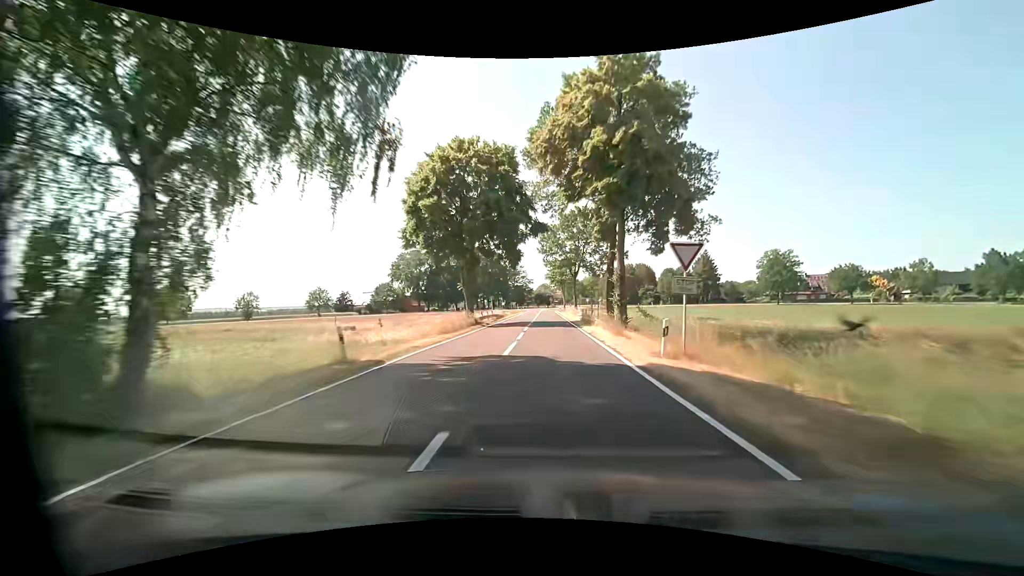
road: tertiary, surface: asphalt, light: Day
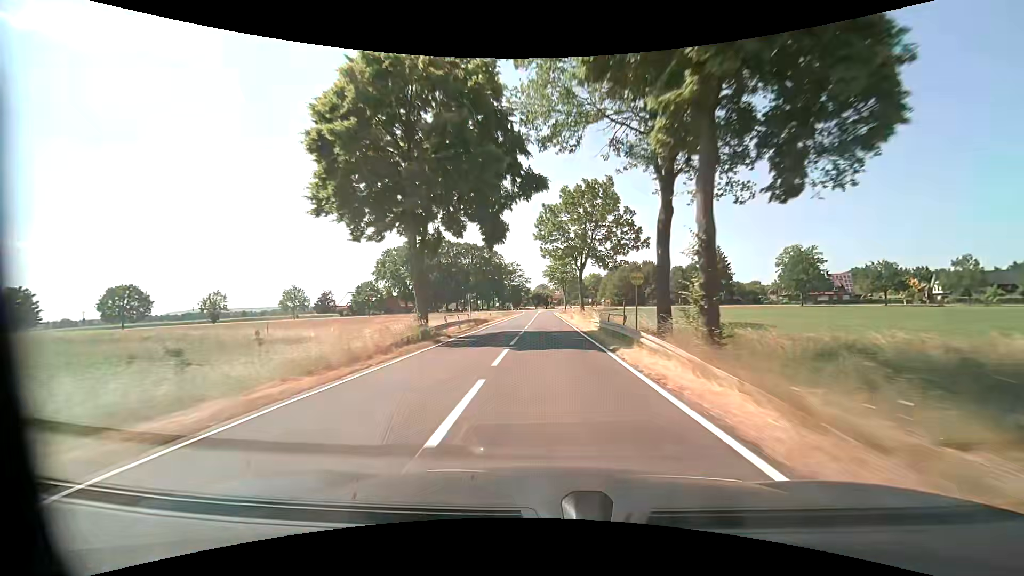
(-0.1, +14.1) m; 0°
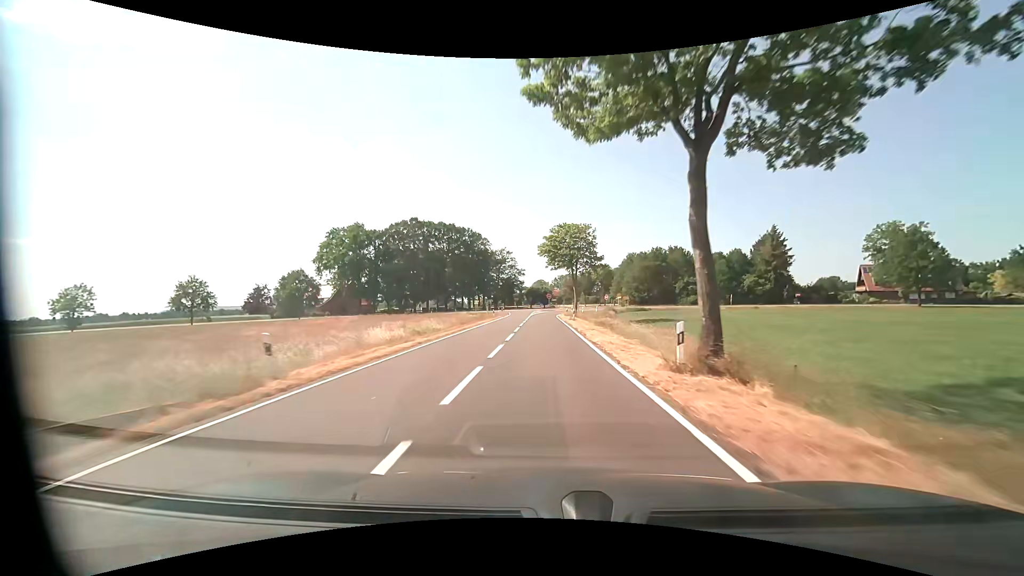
(+0.1, +39.7) m; 0°
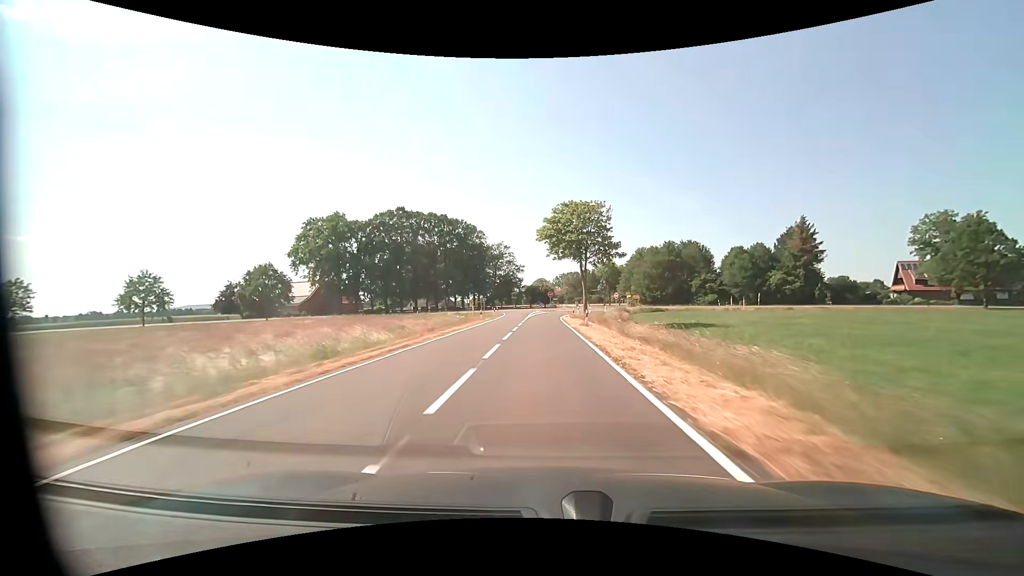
(0.0, +12.3) m; 0°
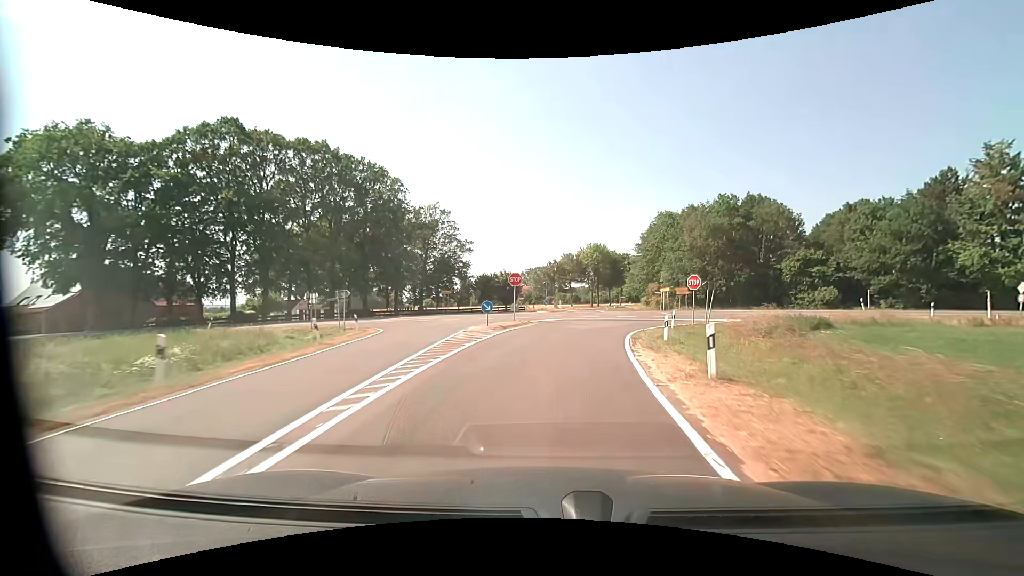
(+0.4, +52.9) m; +4°
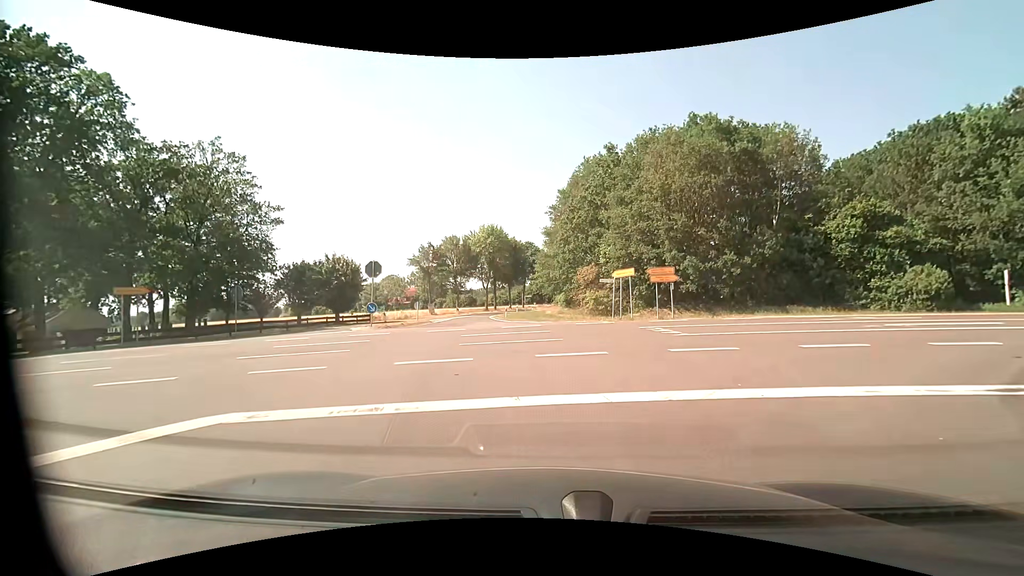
(+3.6, +30.9) m; +11°
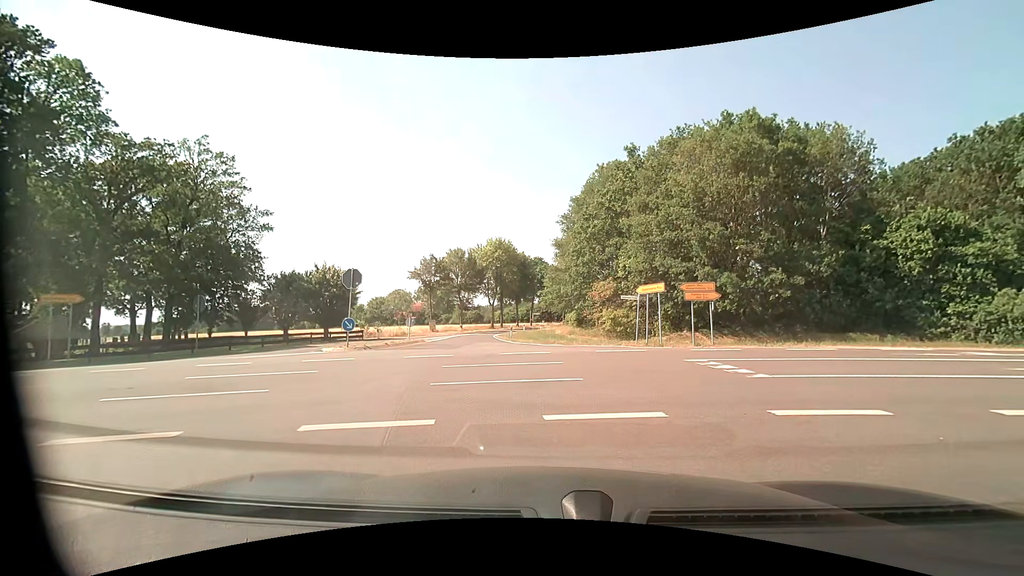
(-0.1, +4.6) m; -3°
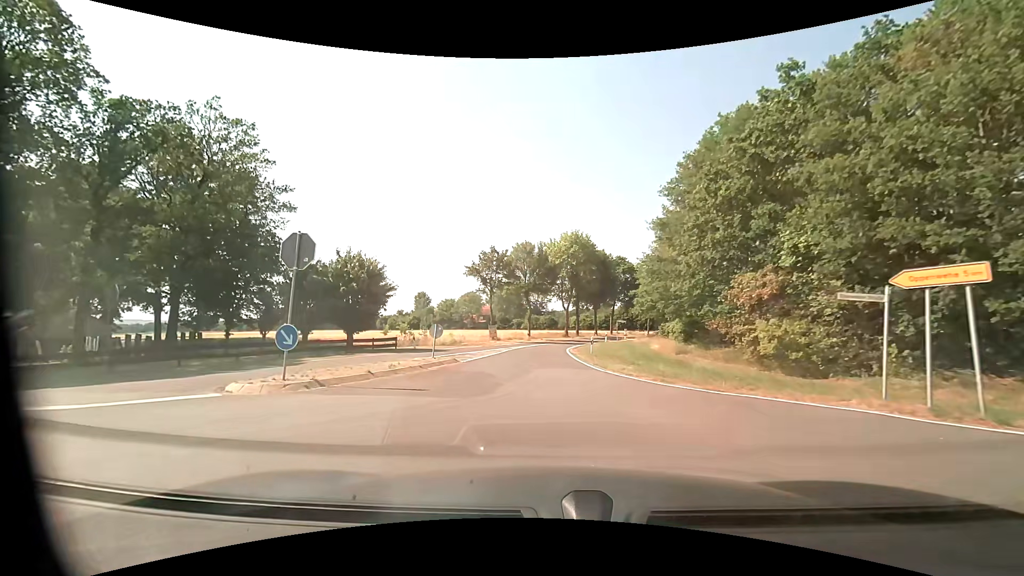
(-0.5, +12.5) m; -7°
(0, +10) (0, +20) (0, +30) (0, +40) (+1, +50) (+4, +60) (+7, +69) (+10, +78) (+14, +88) (+19, +97) m
